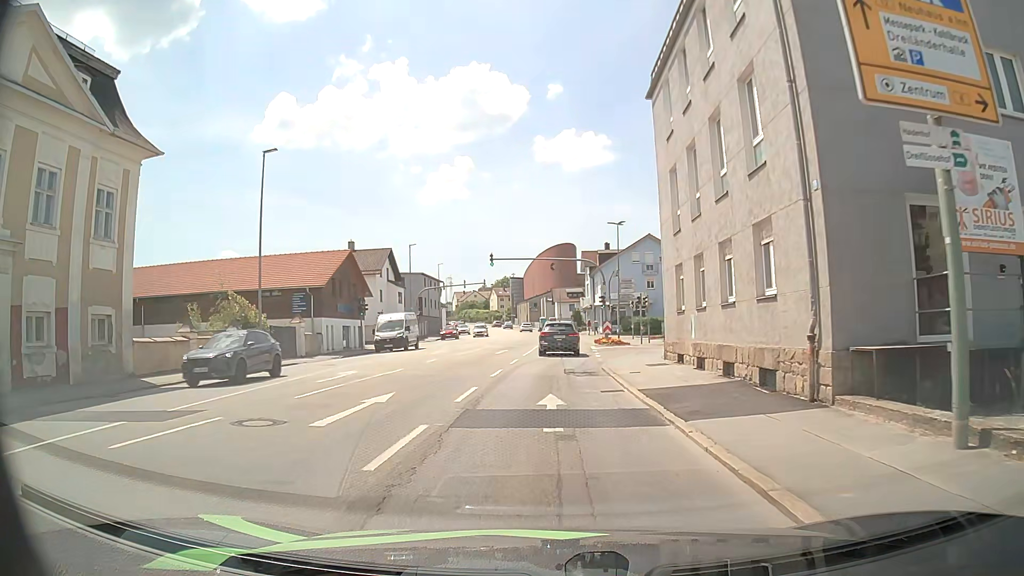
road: tertiary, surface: asphalt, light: Day
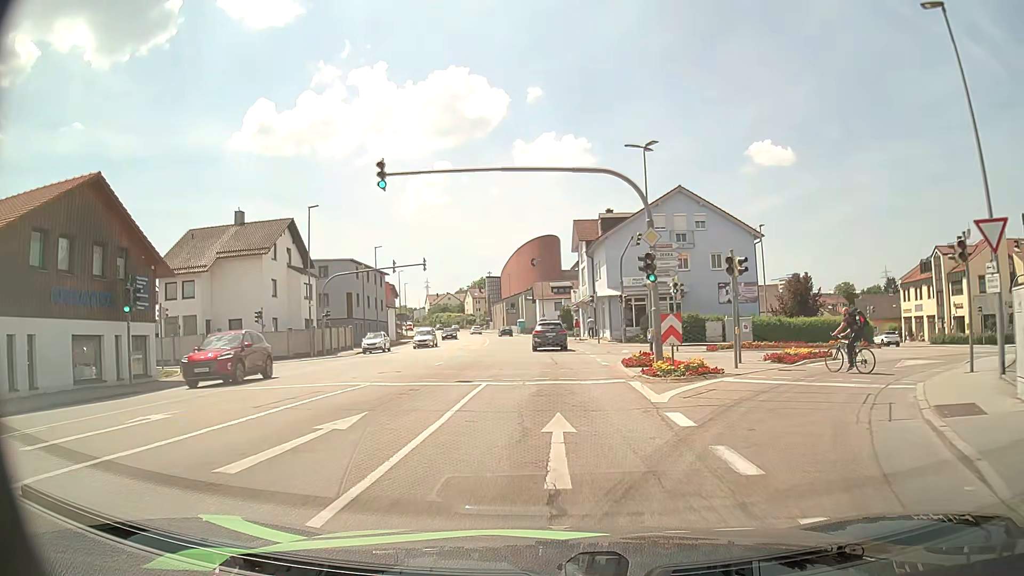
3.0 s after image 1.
(+0.2, +27.1) m; +1°
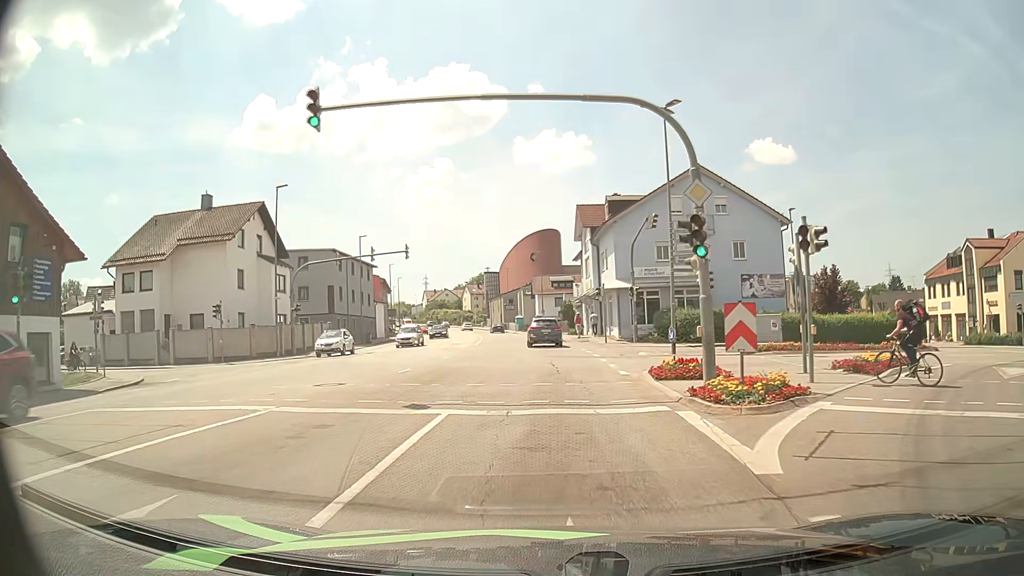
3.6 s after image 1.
(0.0, +6.0) m; 0°
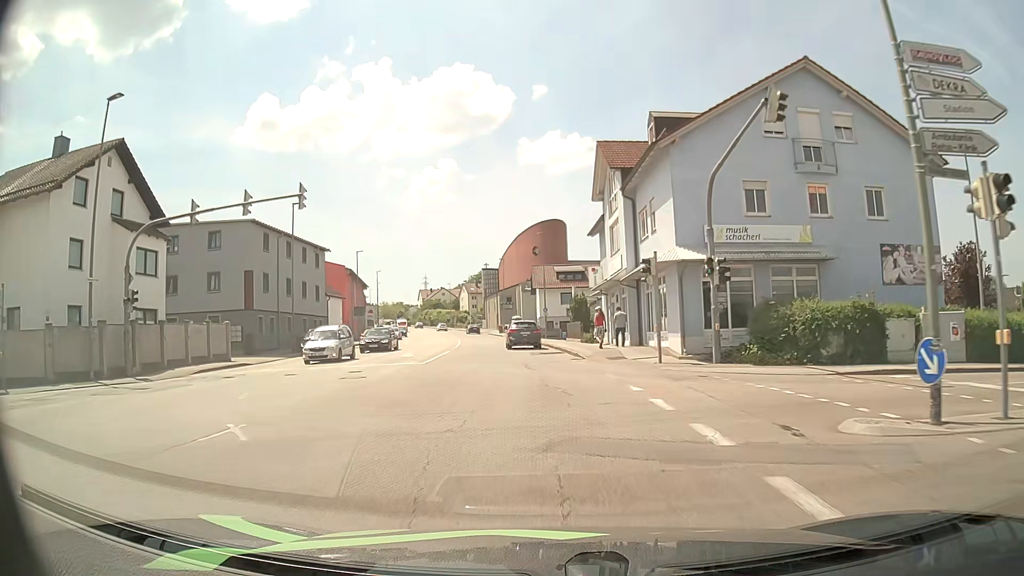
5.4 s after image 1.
(0.0, +18.9) m; 0°
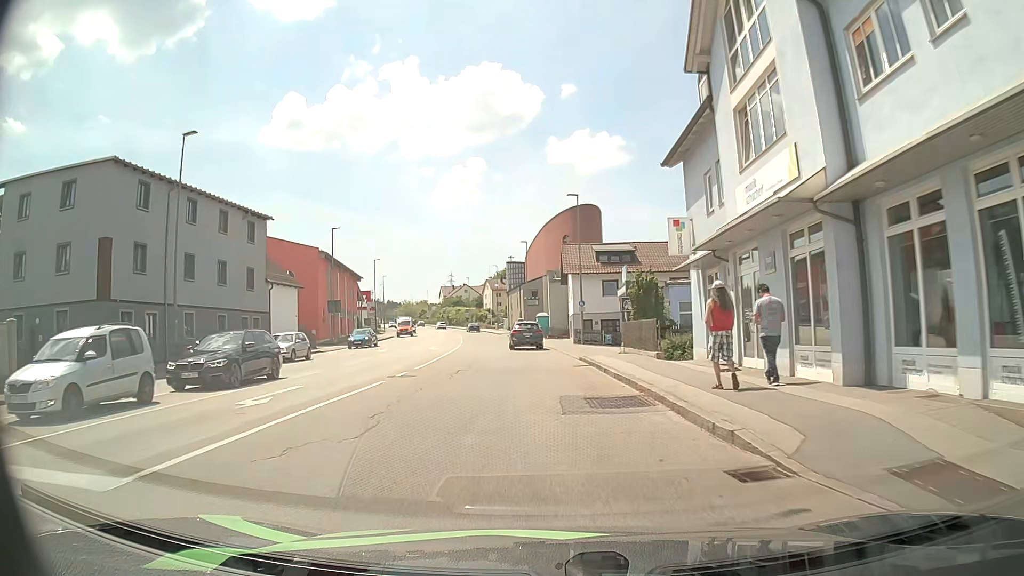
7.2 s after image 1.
(-0.5, +19.2) m; -3°
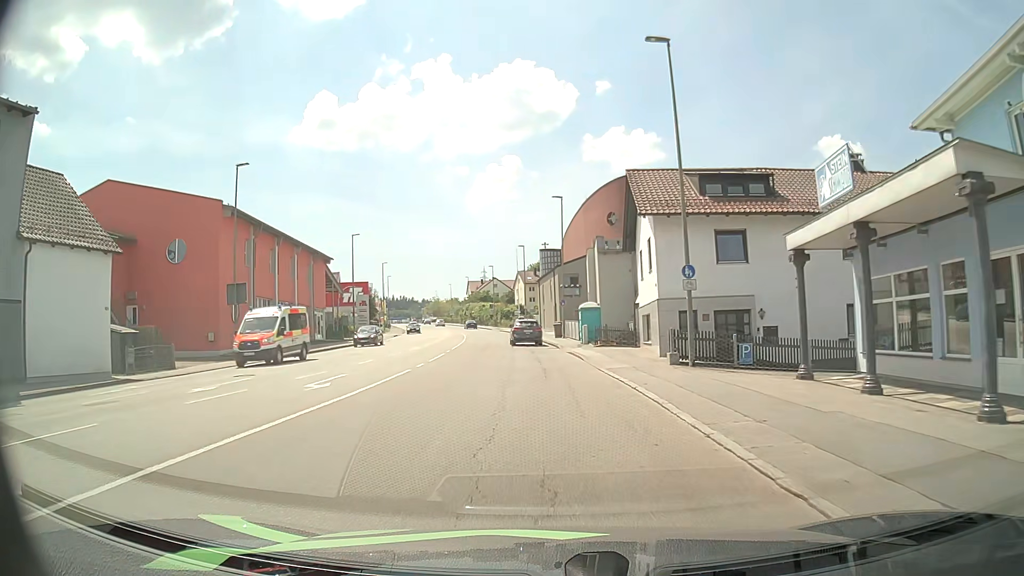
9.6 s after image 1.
(-0.7, +25.6) m; -4°
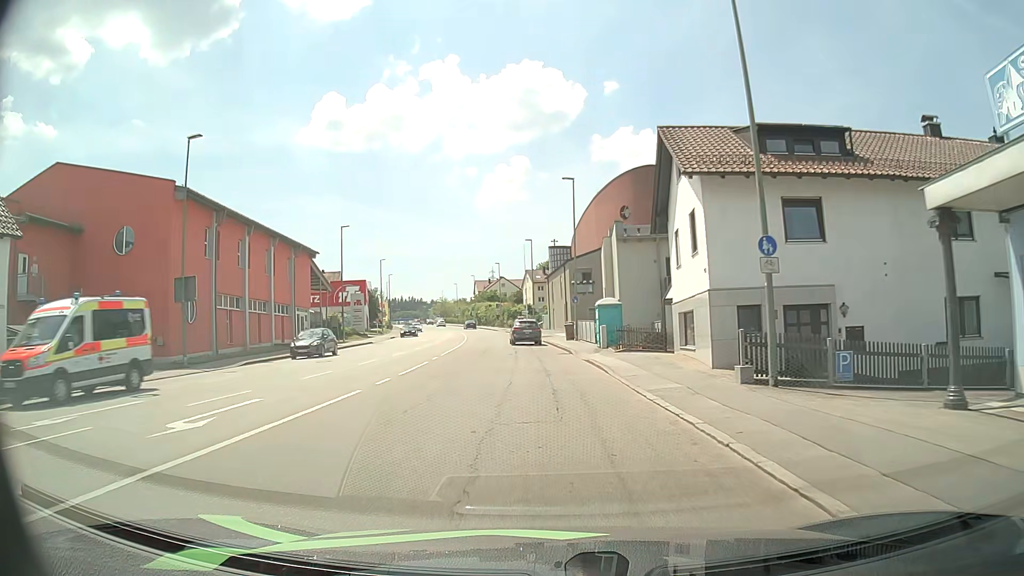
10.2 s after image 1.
(0.0, +6.5) m; 0°
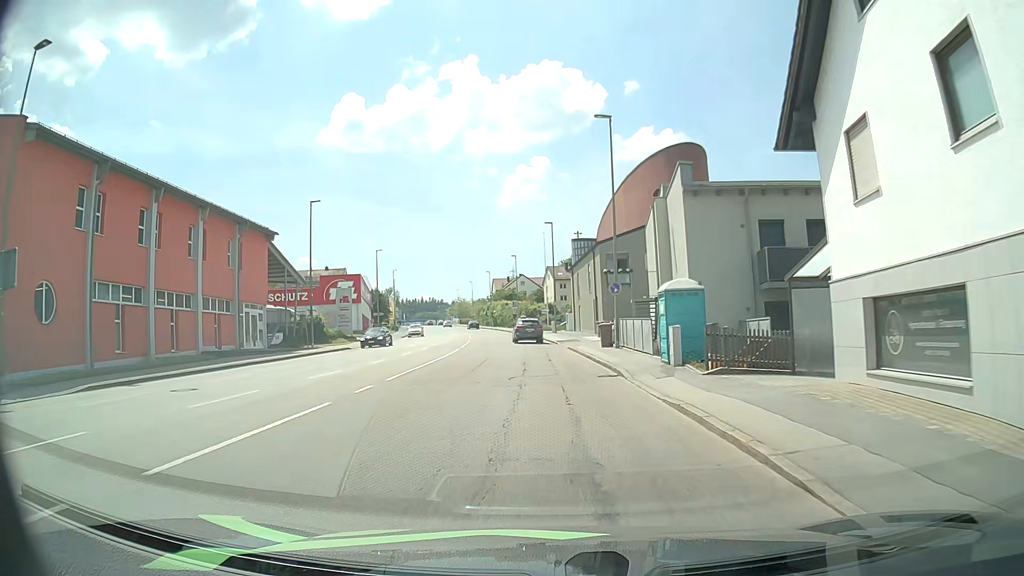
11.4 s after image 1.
(-0.2, +13.3) m; -2°
(0, +10) (0, +20) (-1, +30) (-1, +40) (-2, +50) (-3, +60) (-5, +70) (-6, +80) (-8, +90) (-10, +99) m
